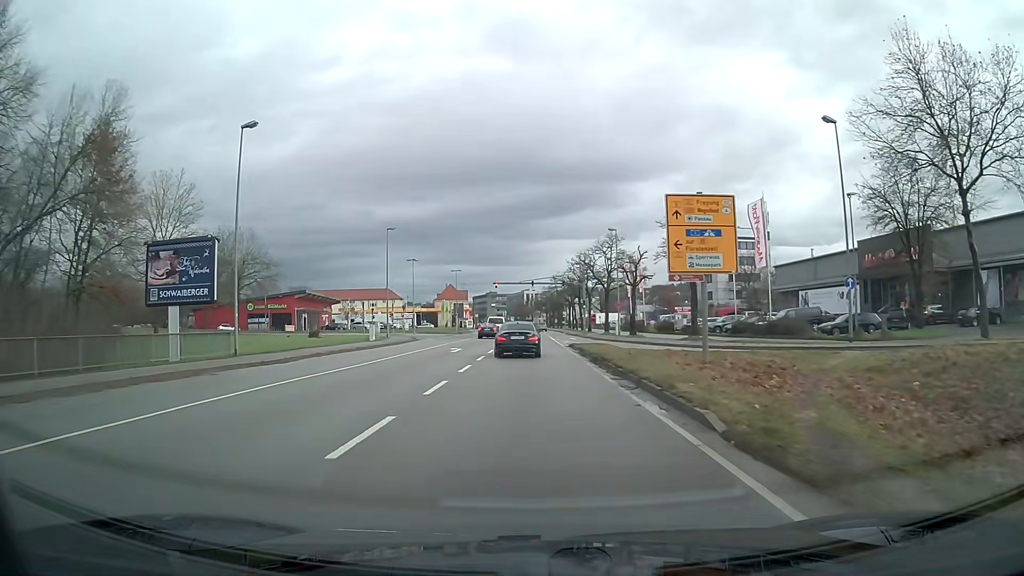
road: primary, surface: asphalt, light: Day
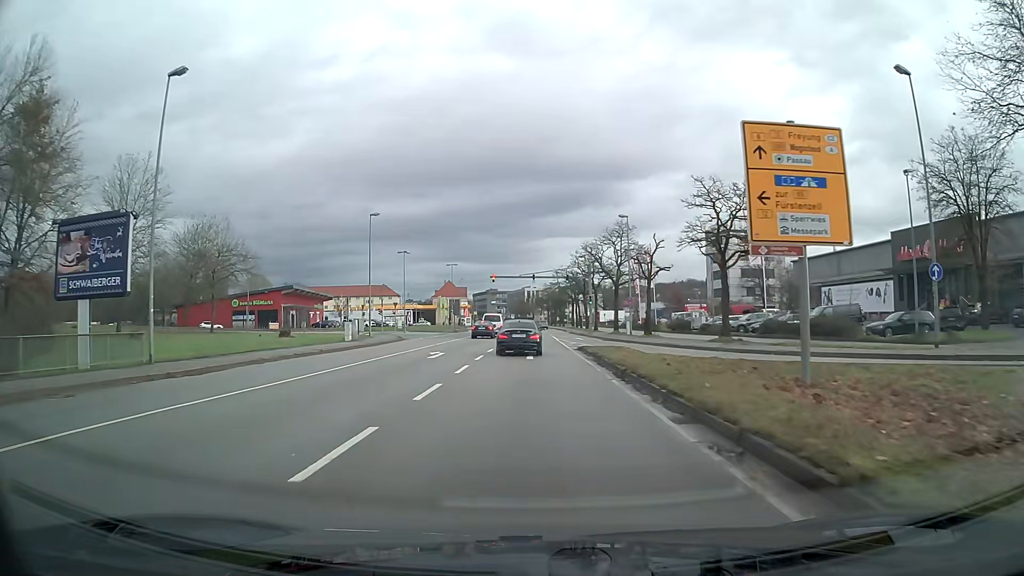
(0.0, +7.1) m; 0°
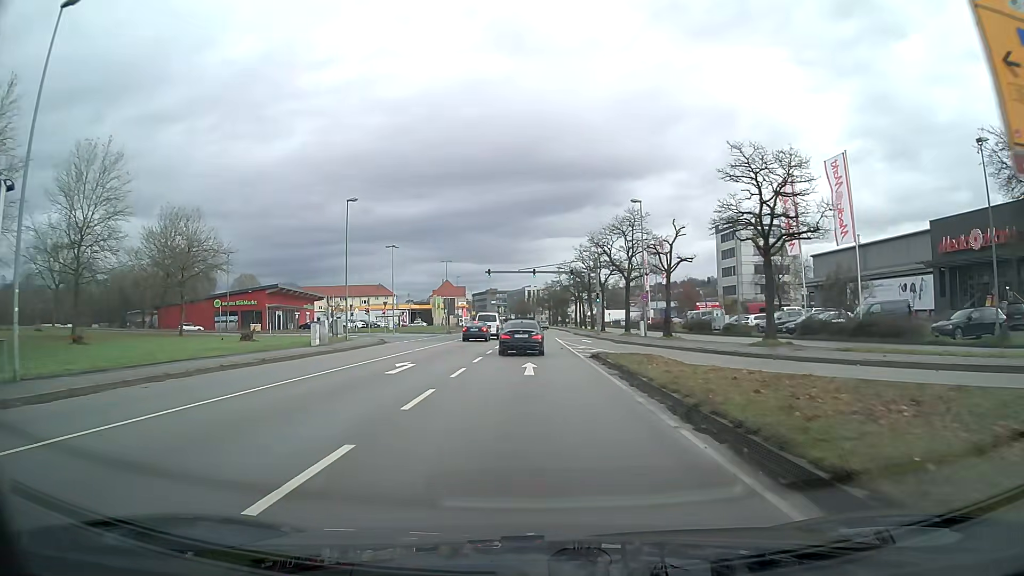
(0.0, +7.2) m; 0°
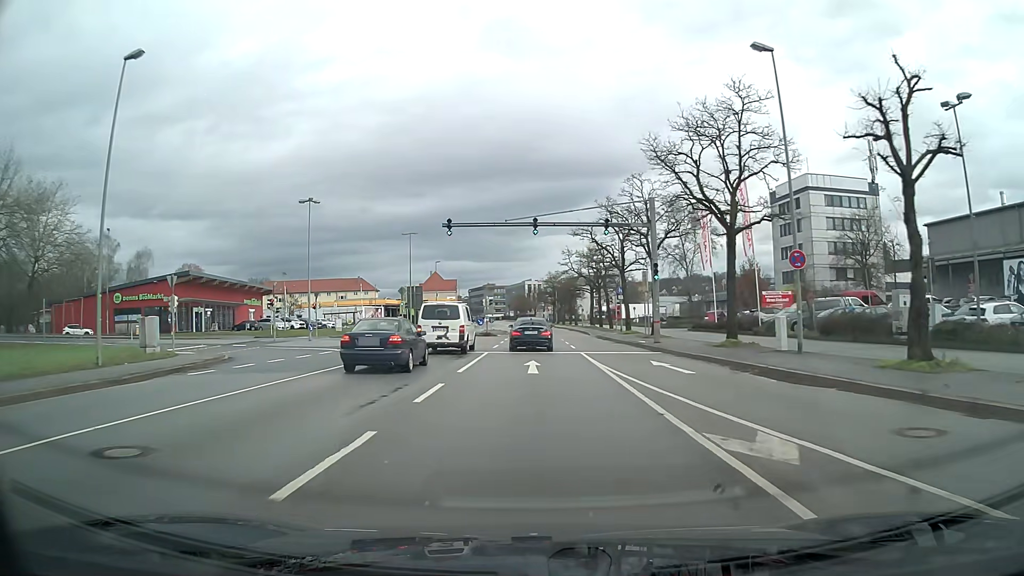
(0.0, +29.5) m; 0°
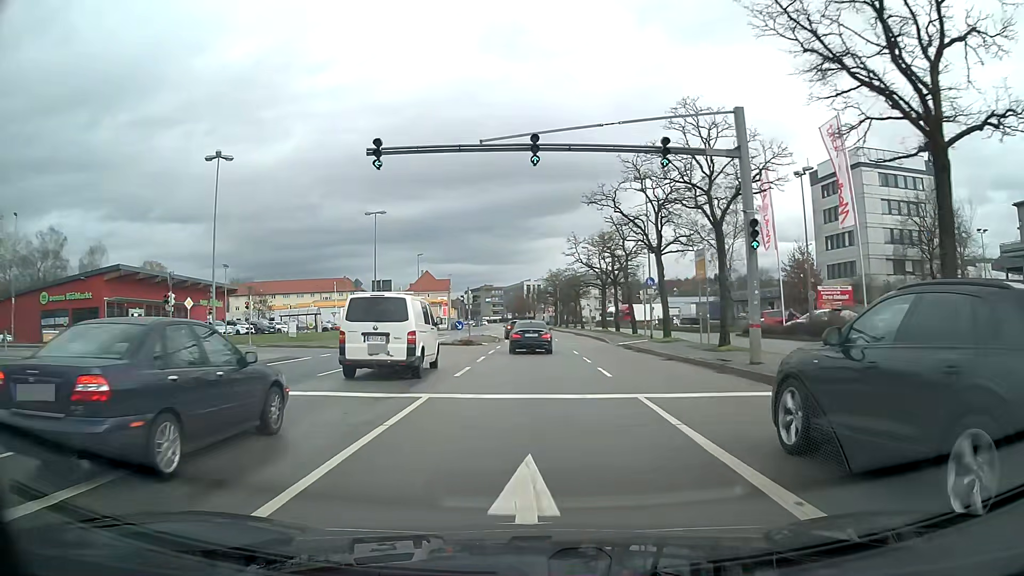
(0.0, +15.0) m; 0°
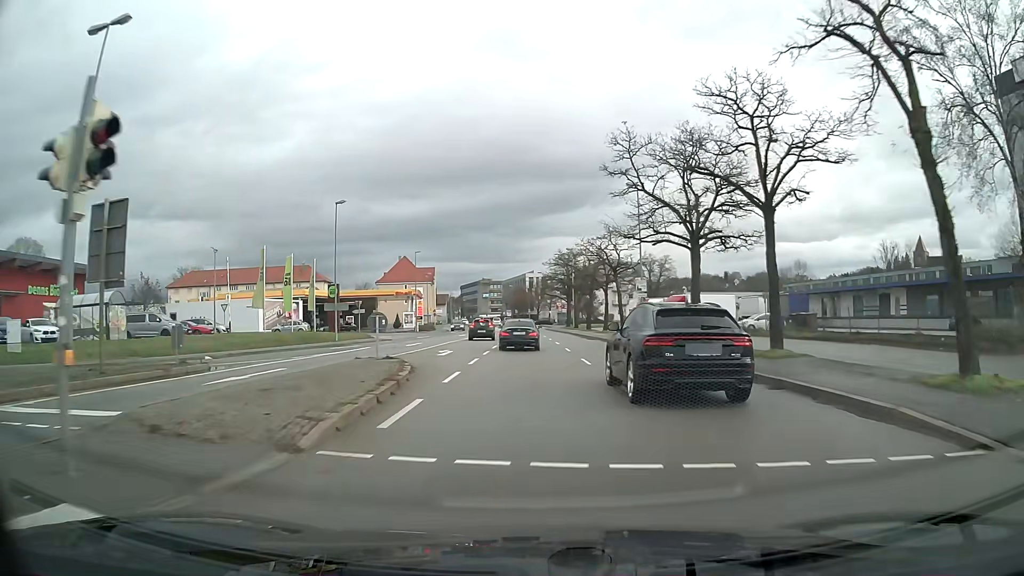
(-0.1, +37.9) m; 0°
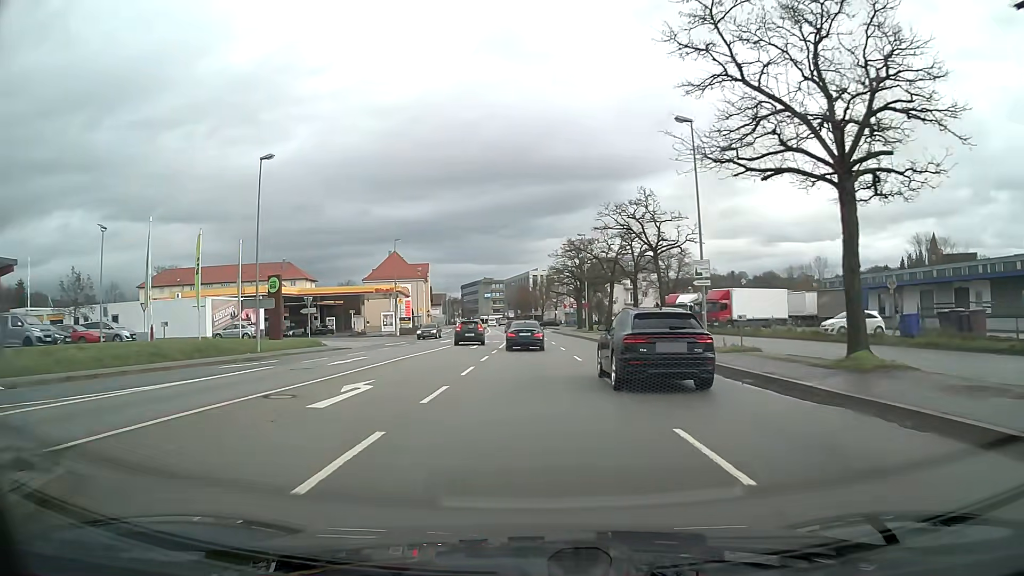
(0.0, +15.2) m; 0°
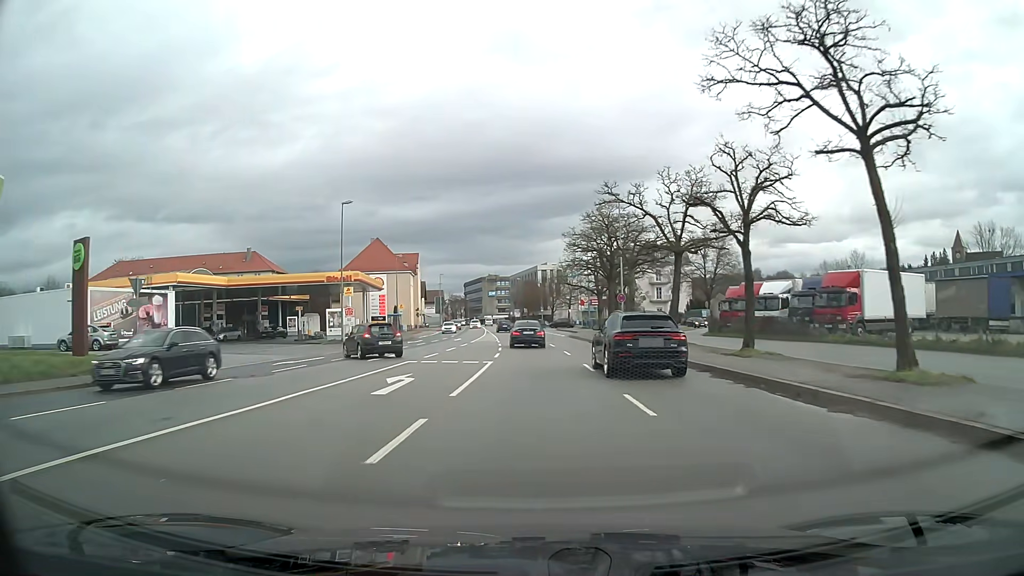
(-0.1, +22.8) m; -1°
(0, +10) (0, +20) (0, +30) (-1, +40) (-1, +50) (-2, +60) (-3, +70) (-4, +80) (-5, +90) (-5, +100) m
